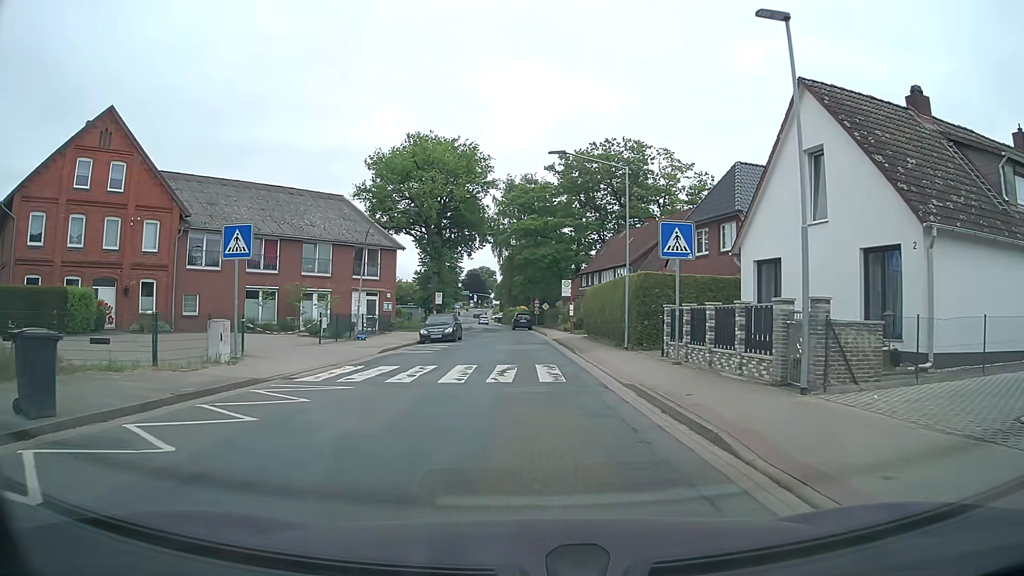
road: tertiary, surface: asphalt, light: Day
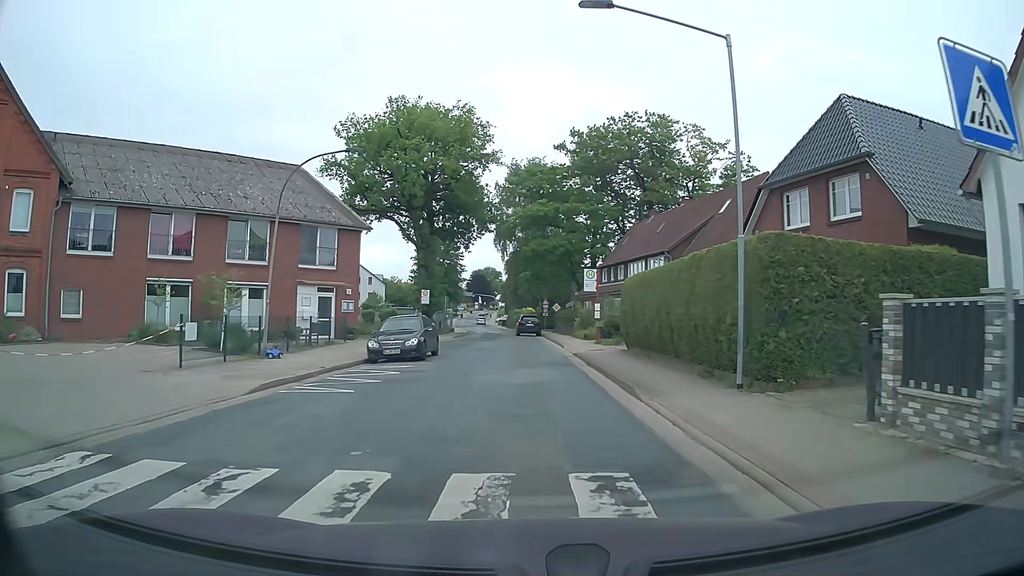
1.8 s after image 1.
(-0.1, +11.7) m; 0°
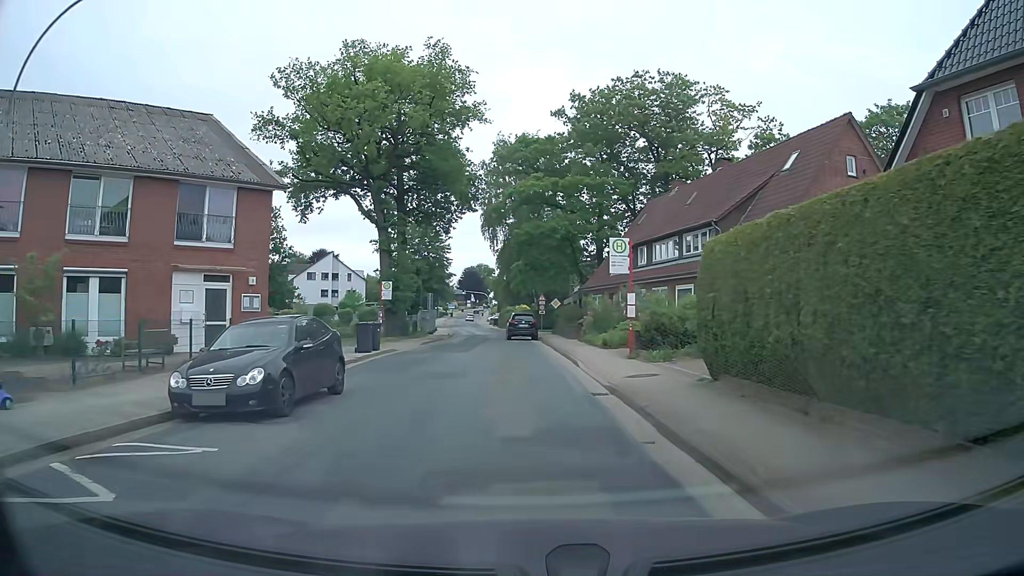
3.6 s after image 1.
(-0.1, +11.5) m; -1°
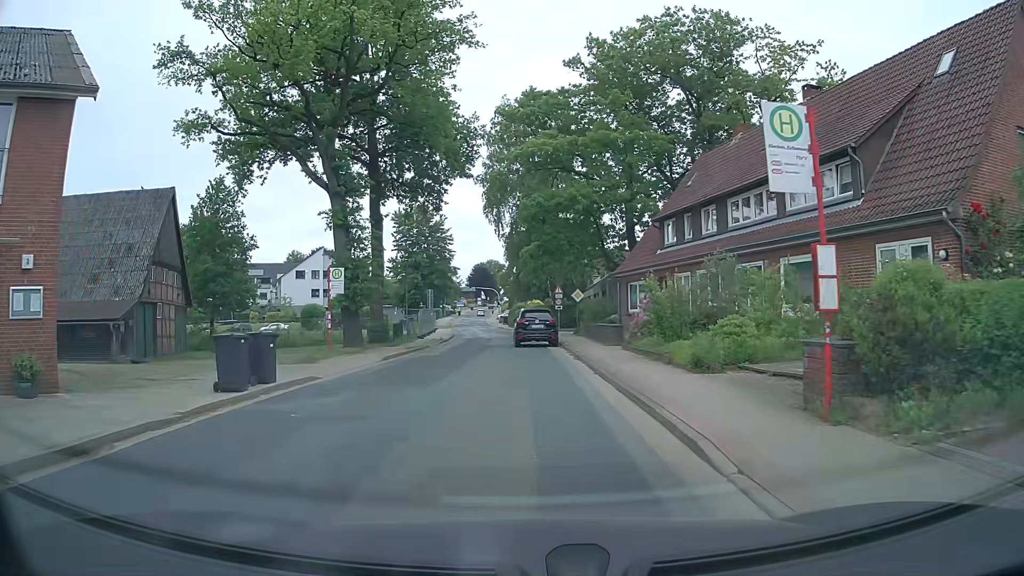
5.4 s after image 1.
(+0.1, +12.0) m; -2°
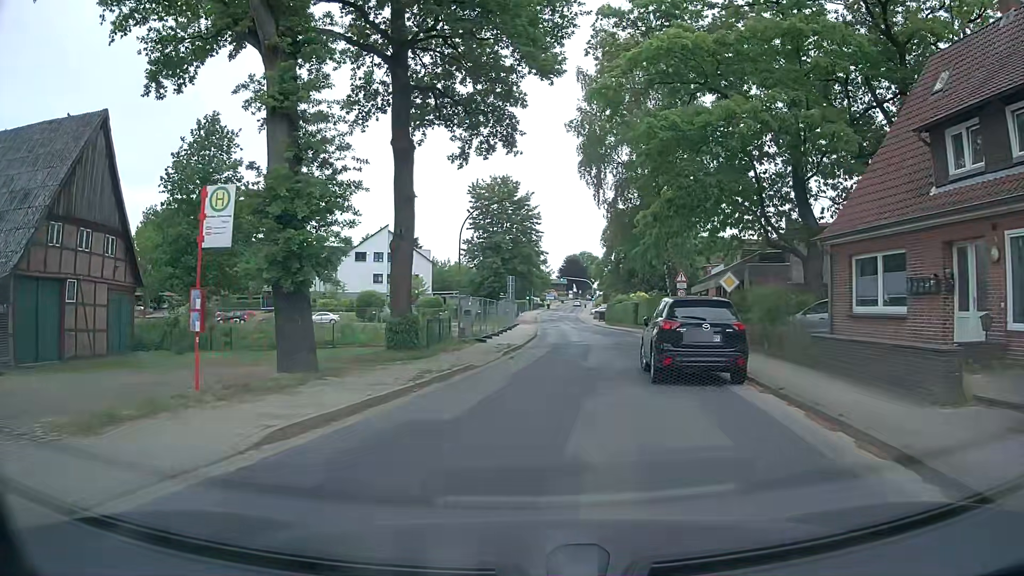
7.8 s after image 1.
(-0.5, +16.1) m; -5°
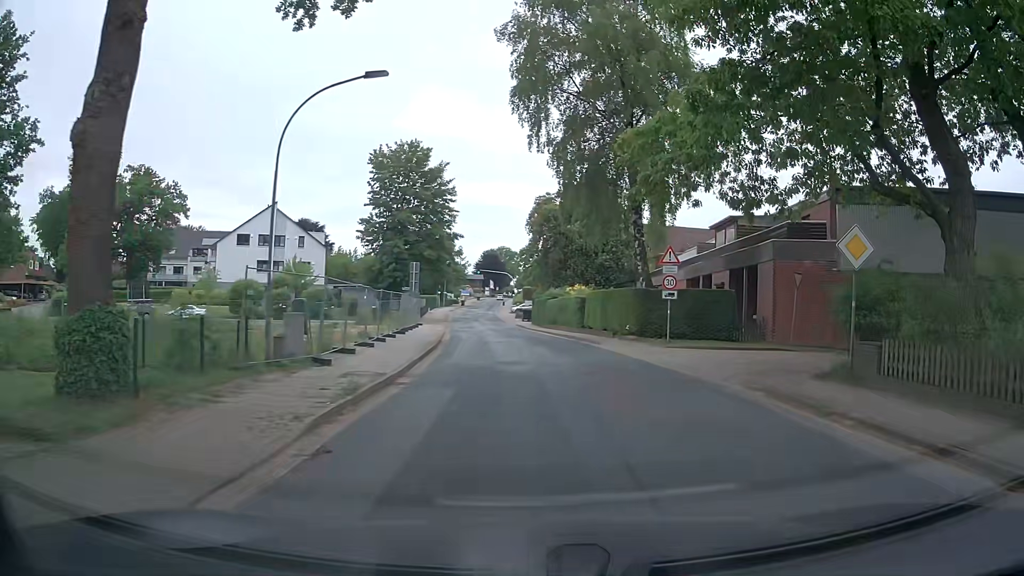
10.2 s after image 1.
(+0.3, +15.2) m; +6°
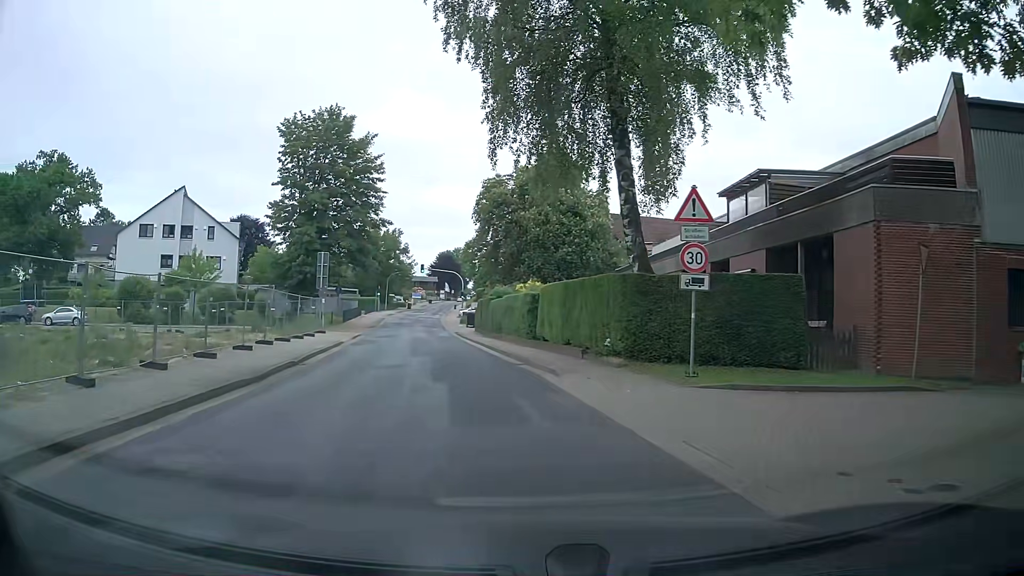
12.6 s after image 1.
(+1.3, +12.7) m; +5°
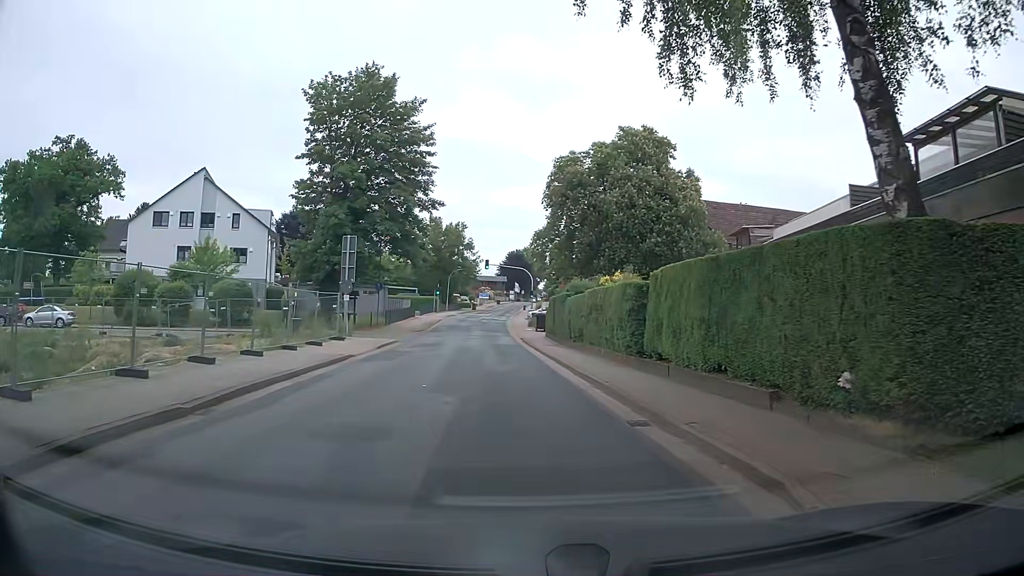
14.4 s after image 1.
(-0.7, +10.1) m; -8°
(0, +10) (0, +20) (-1, +30) (-1, +40) (-2, +50) (-2, +60) (-2, +70) (-2, +80) (-2, +90) (-2, +100) m
